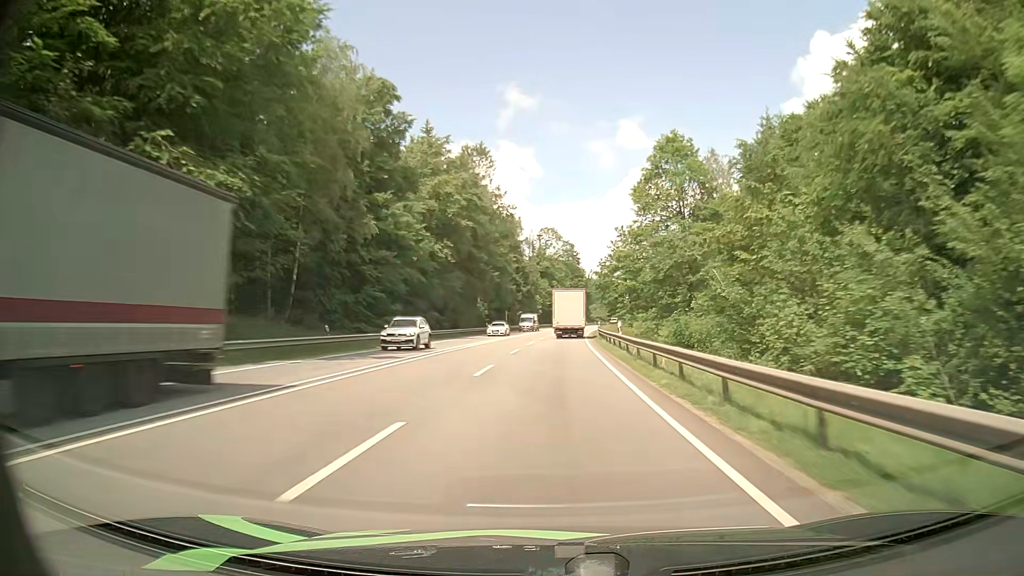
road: primary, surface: asphalt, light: Day
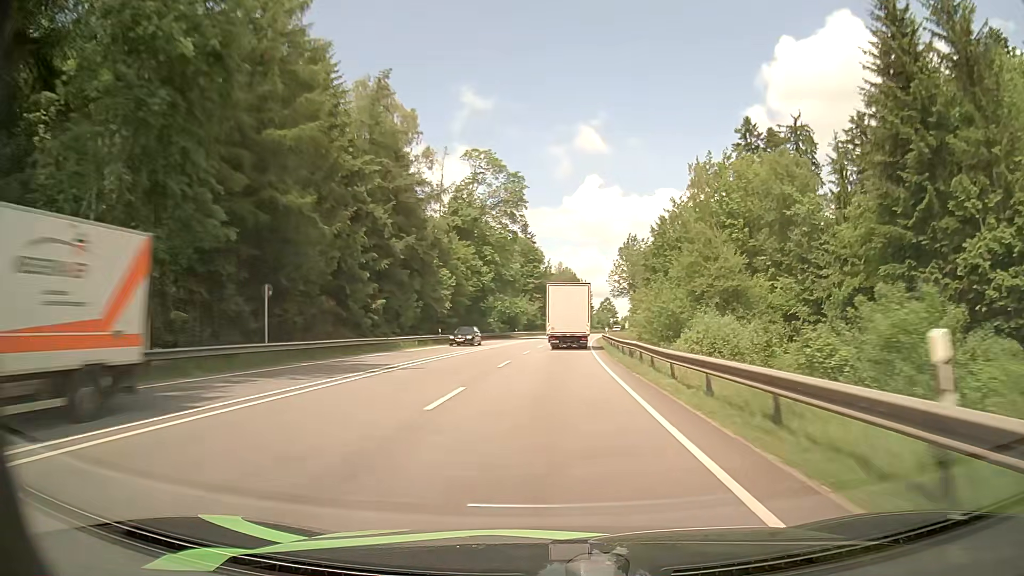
(+2.9, +79.0) m; +4°
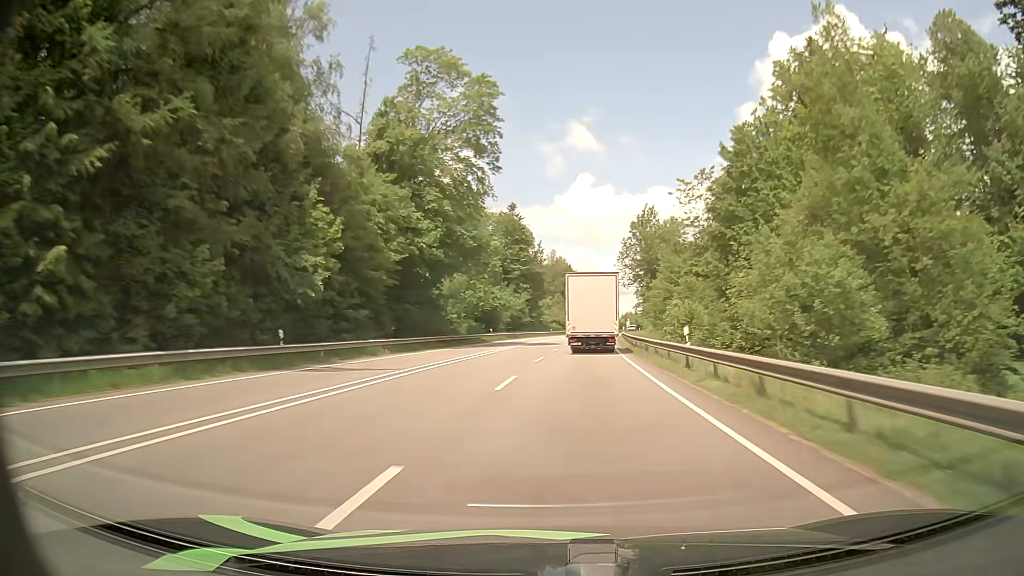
(0.0, +33.2) m; 0°
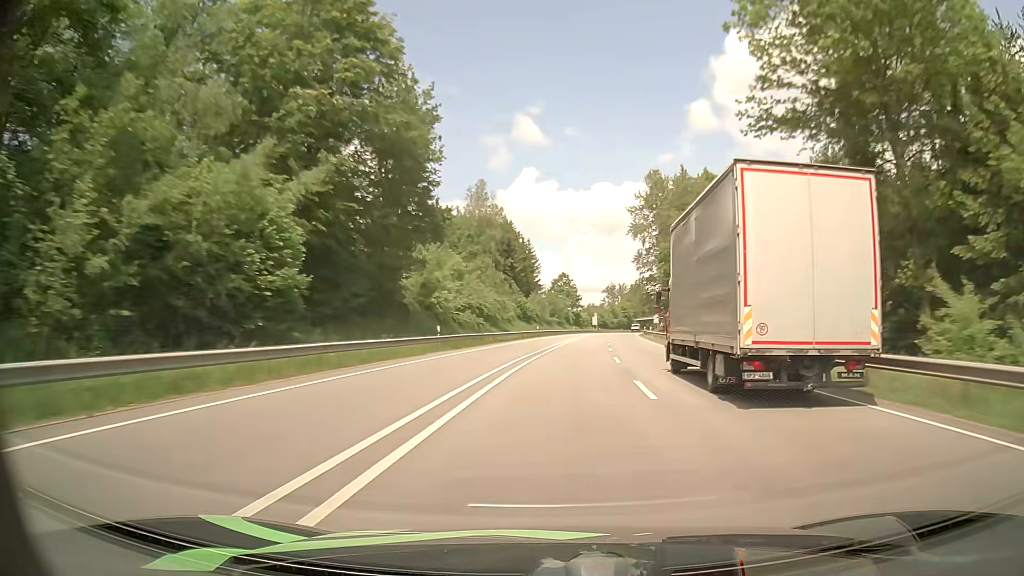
(+3.2, +87.6) m; +5°
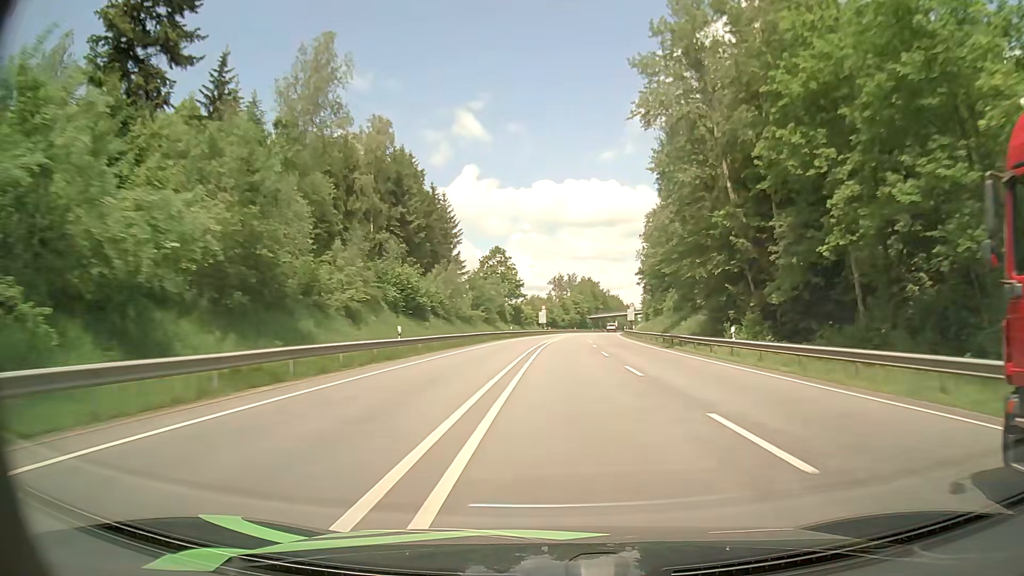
(+2.6, +55.1) m; +5°
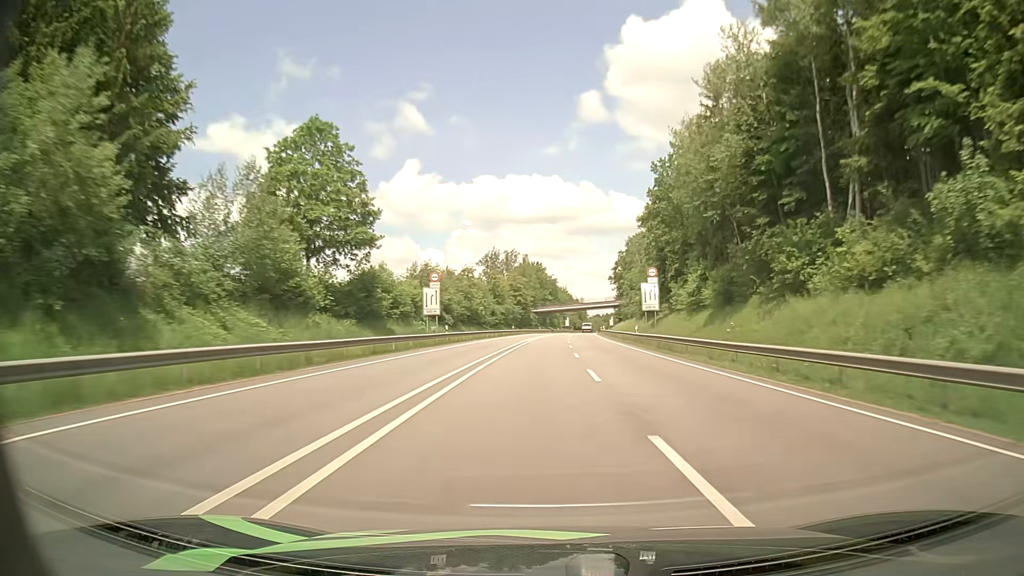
(+3.1, +75.0) m; +5°
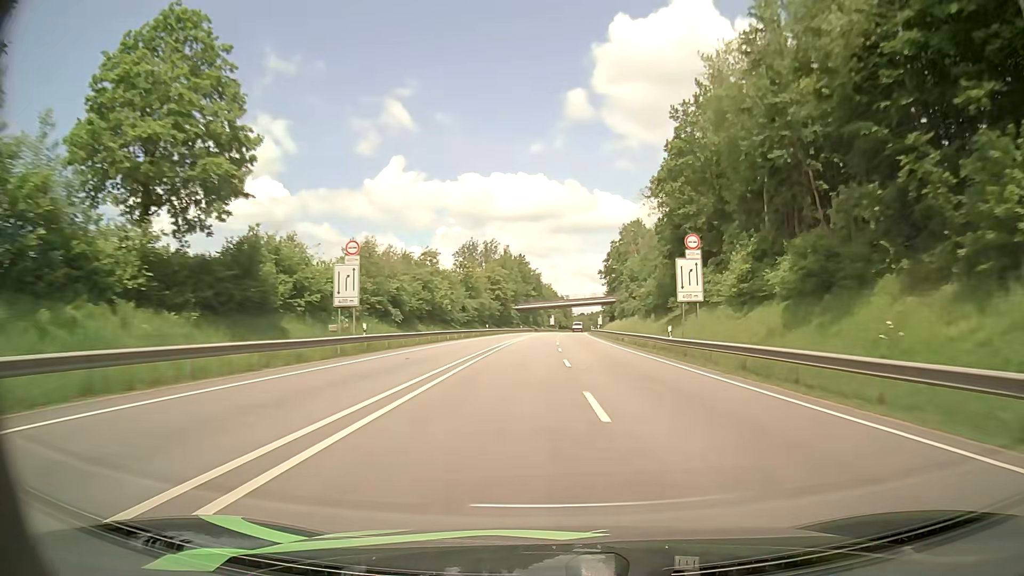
(+0.1, +18.8) m; +1°
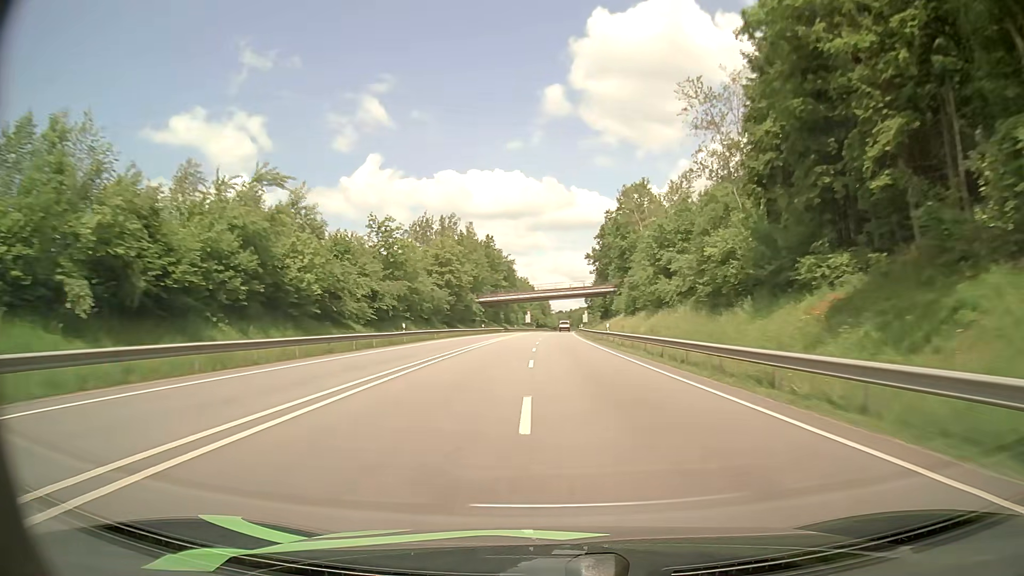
(+0.7, +37.5) m; +2°
(0, +10) (0, +20) (0, +30) (0, +40) (0, +50) (+1, +60) (+1, +70) (+1, +80) (+2, +90) (+2, +100) m
